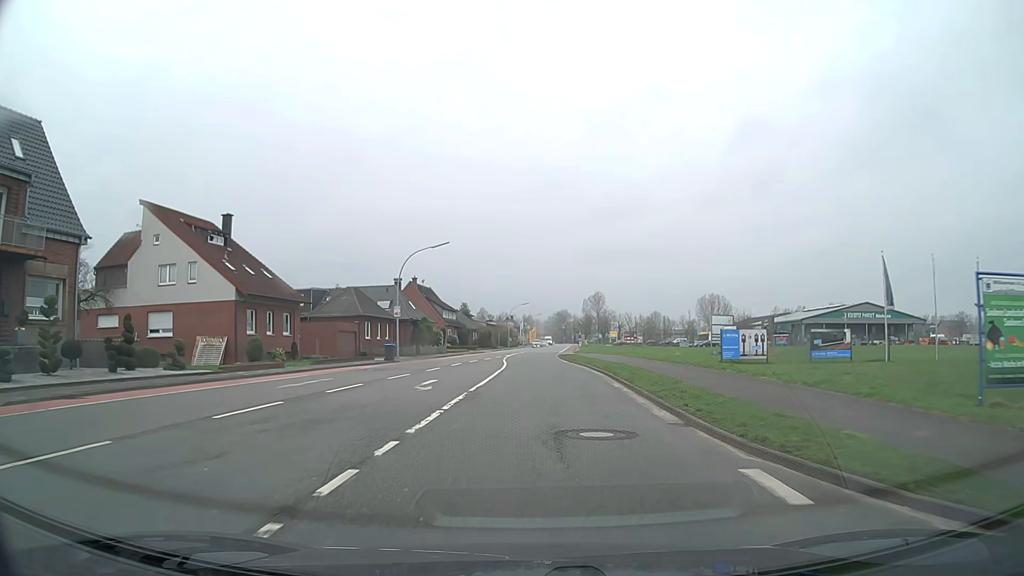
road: secondary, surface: asphalt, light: Day
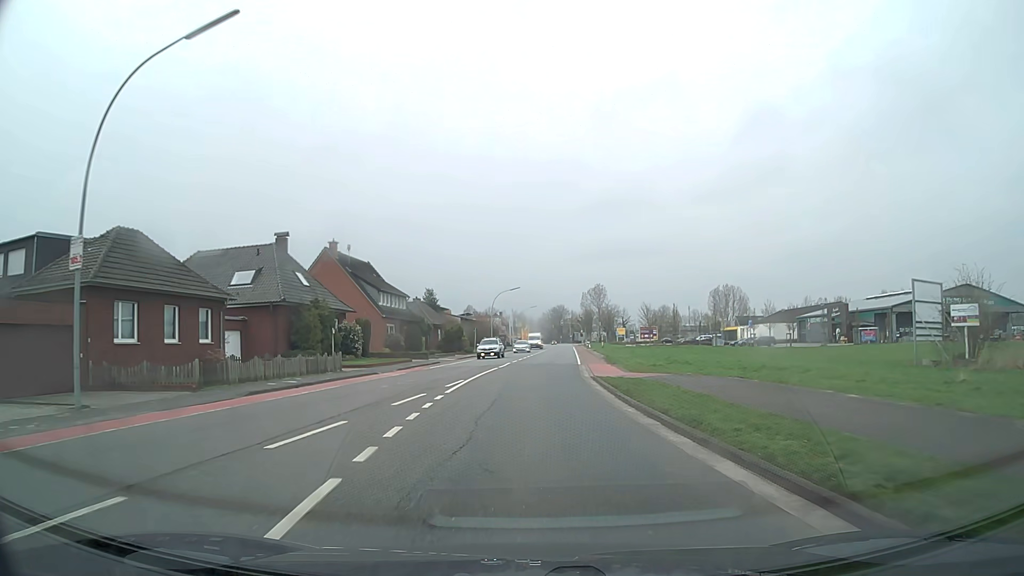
(+0.3, +38.0) m; +1°
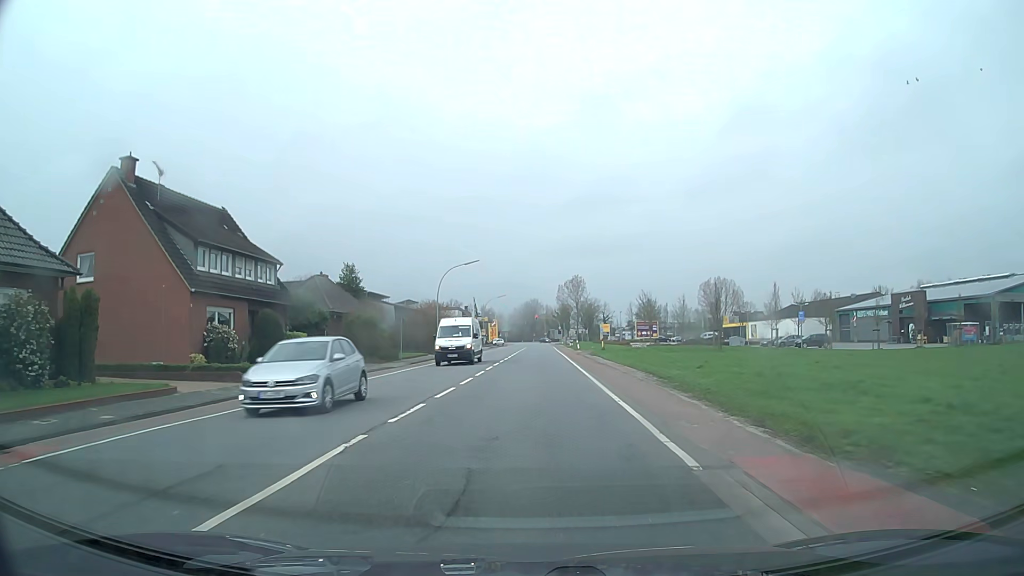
(+0.7, +30.1) m; +2°
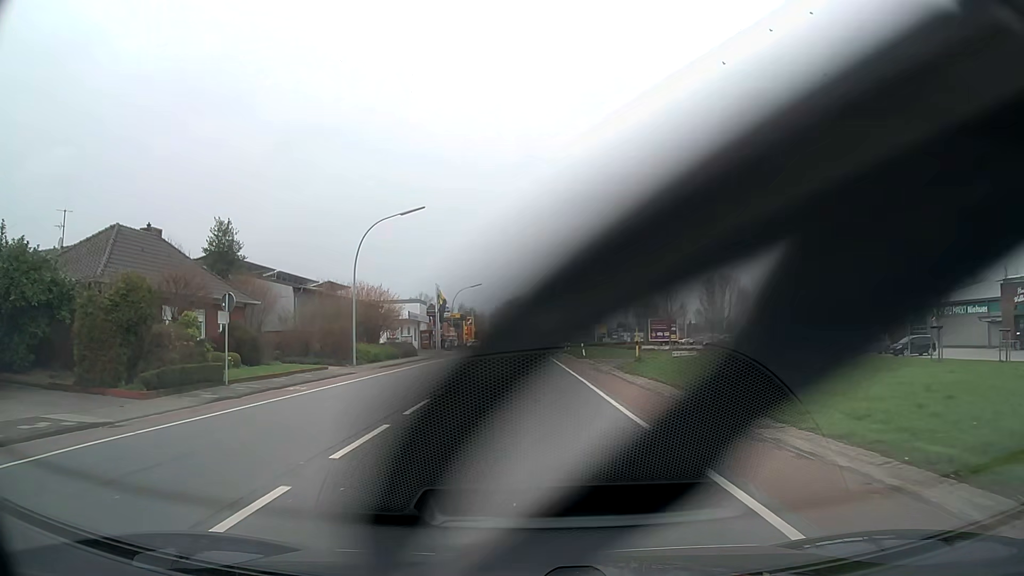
(+0.3, +25.9) m; +2°
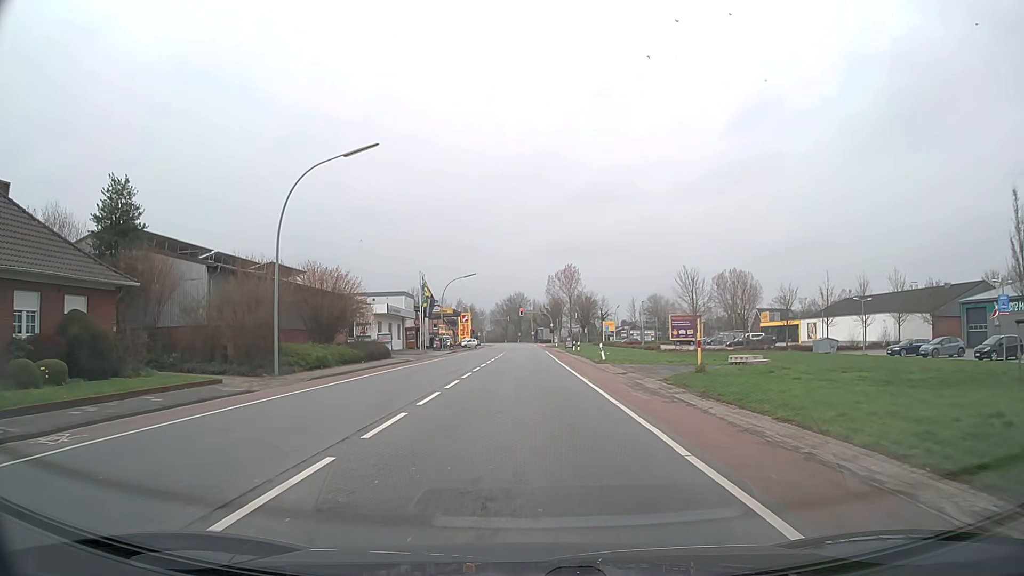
(0.0, +12.3) m; 0°
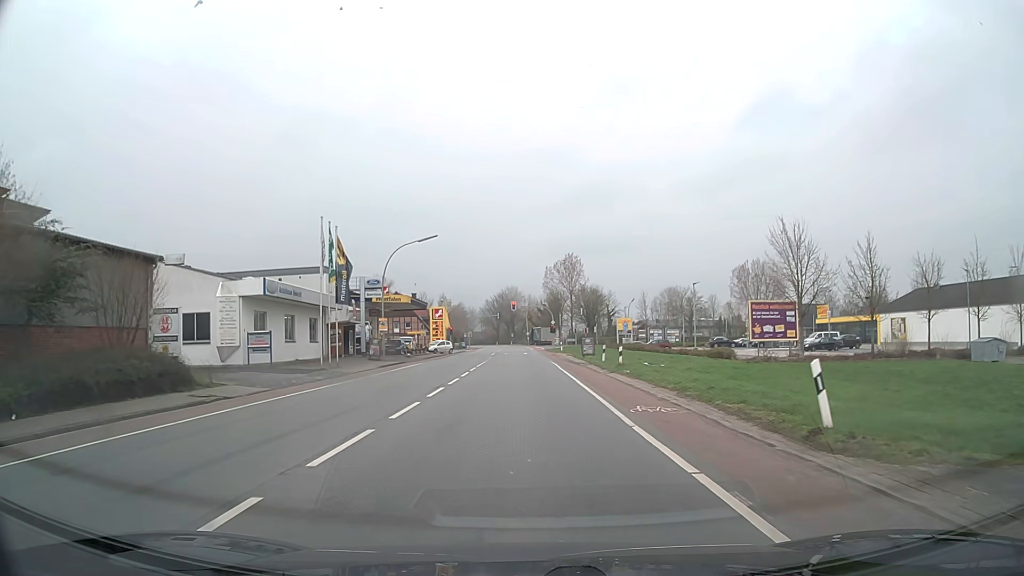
(0.0, +29.6) m; 0°
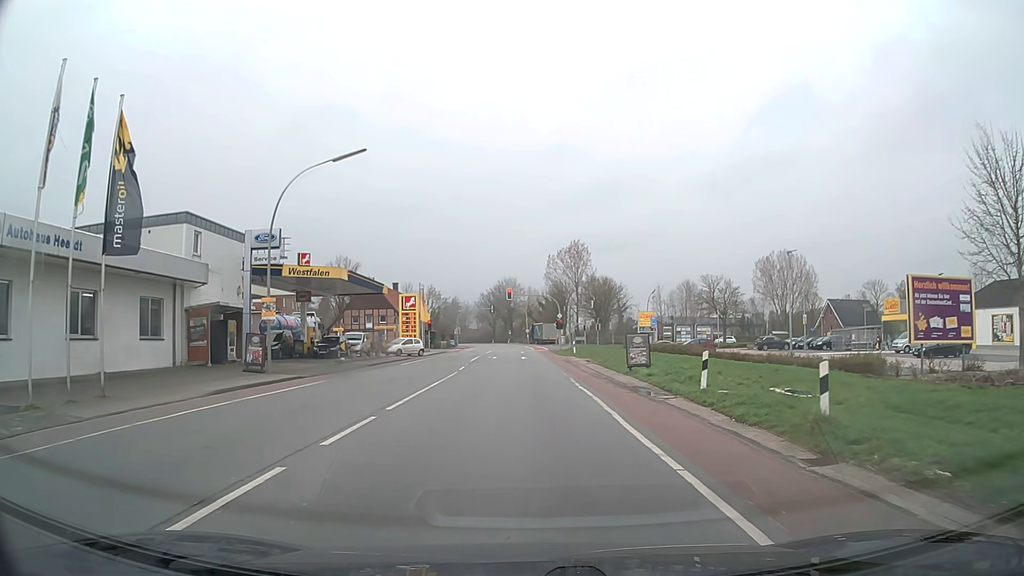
(0.0, +21.6) m; 0°
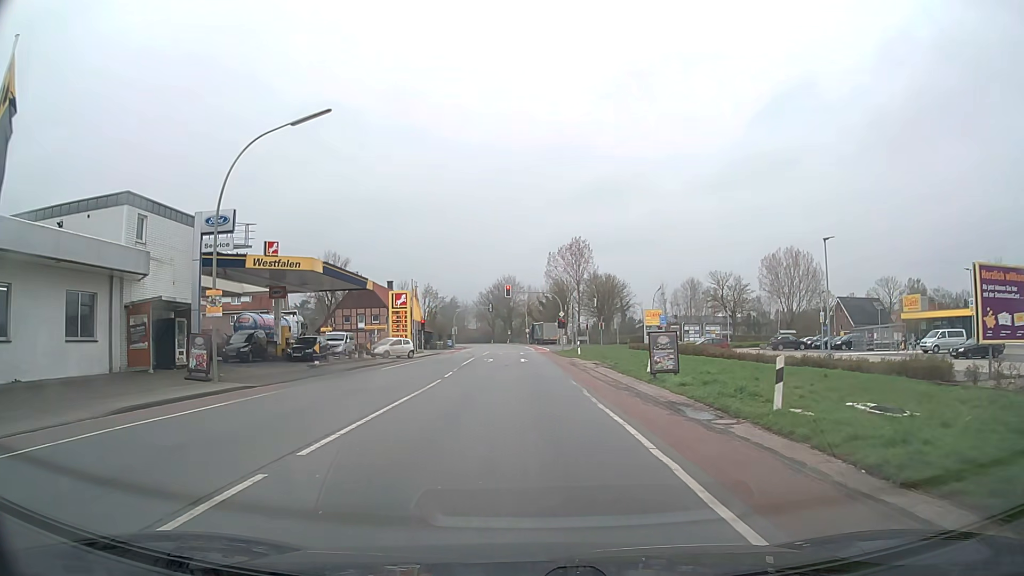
(0.0, +4.9) m; 0°
(0, +10) (0, +20) (0, +30) (-1, +40) (-1, +50) (-1, +60) (-1, +70) (-1, +80) (-1, +90) (-2, +100) m
